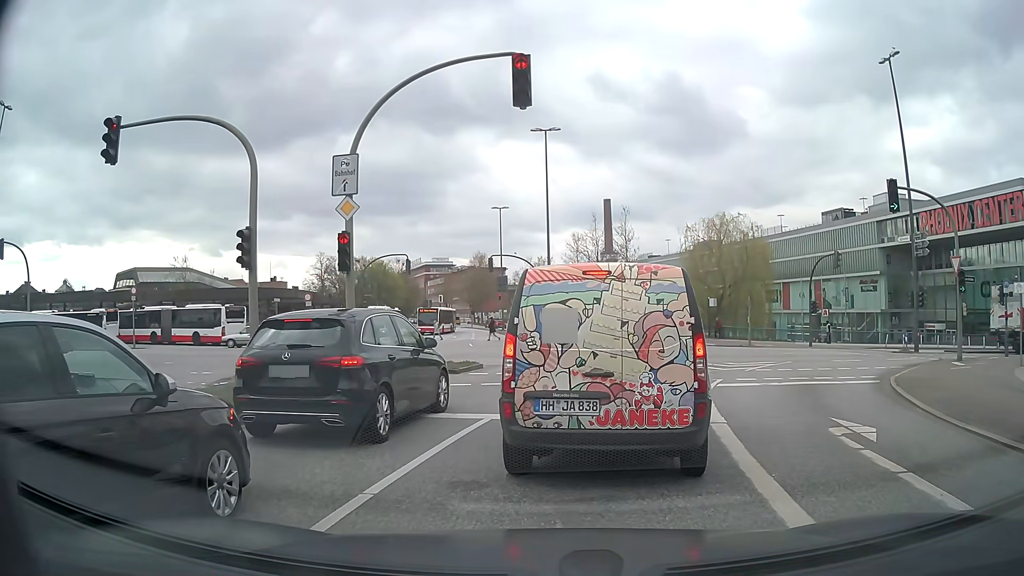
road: secondary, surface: asphalt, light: Day
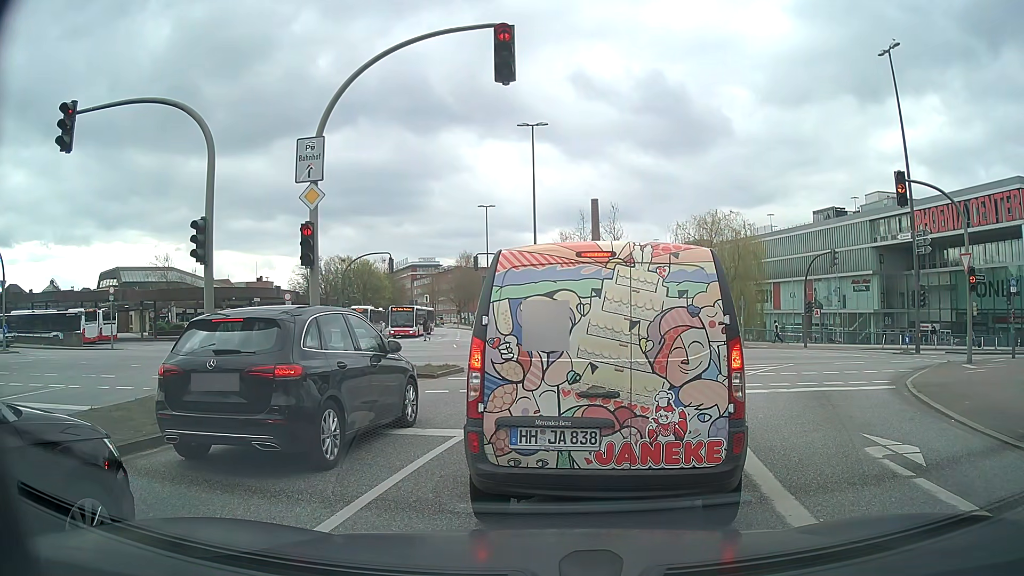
(+0.1, +1.4) m; +3°
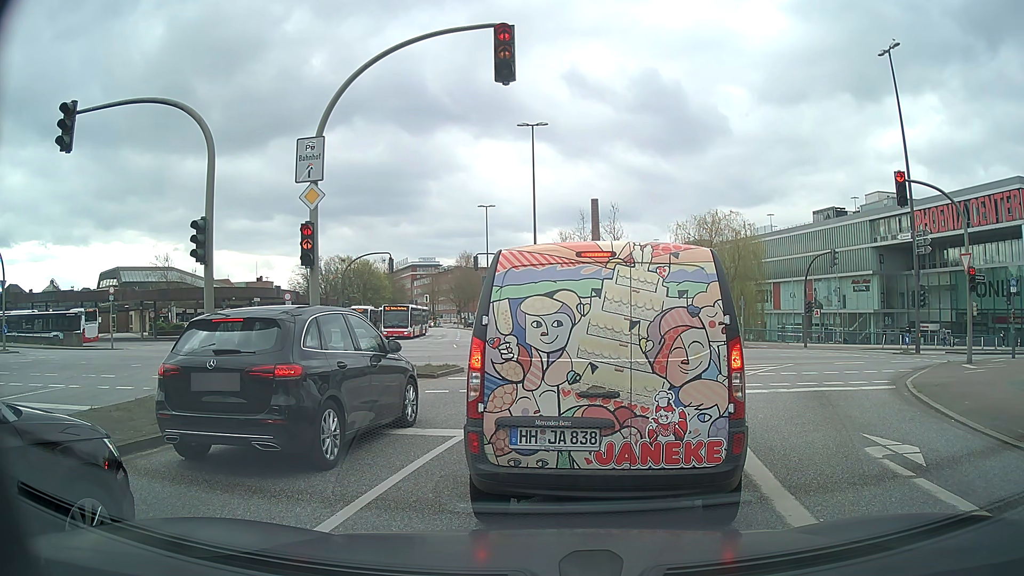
(0.0, 0.0) m; 0°
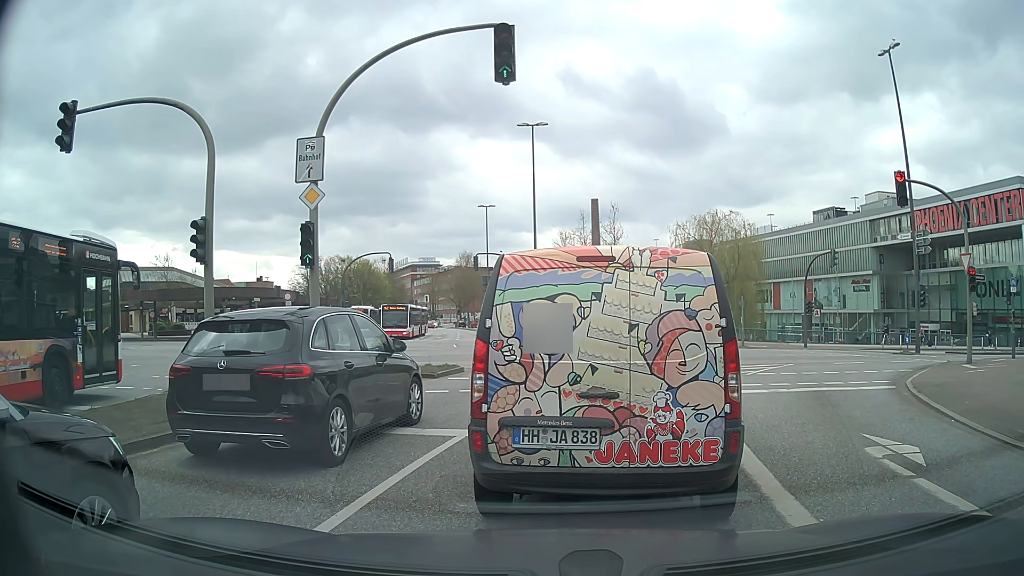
(0.0, 0.0) m; 0°
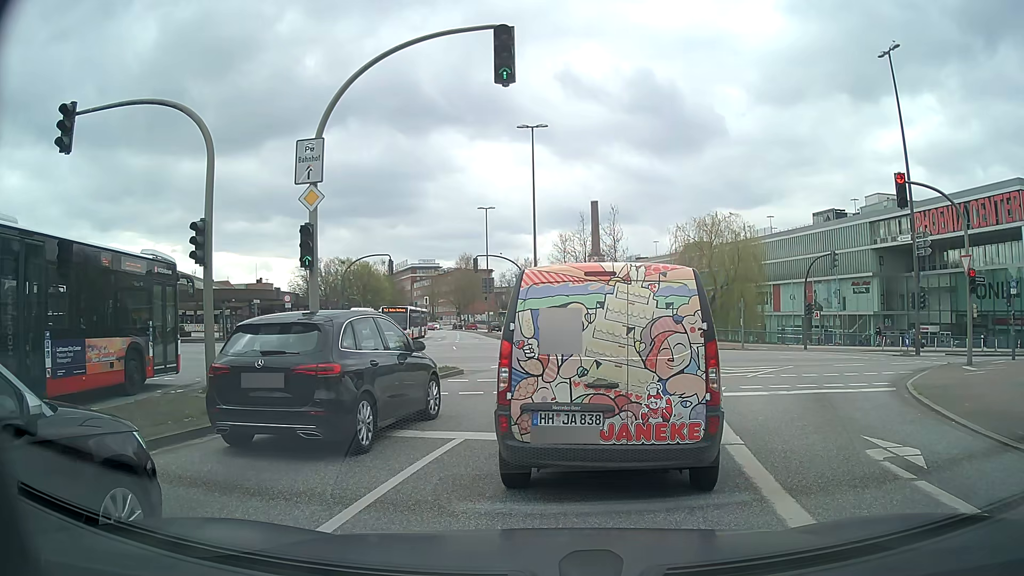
(0.0, 0.0) m; 0°
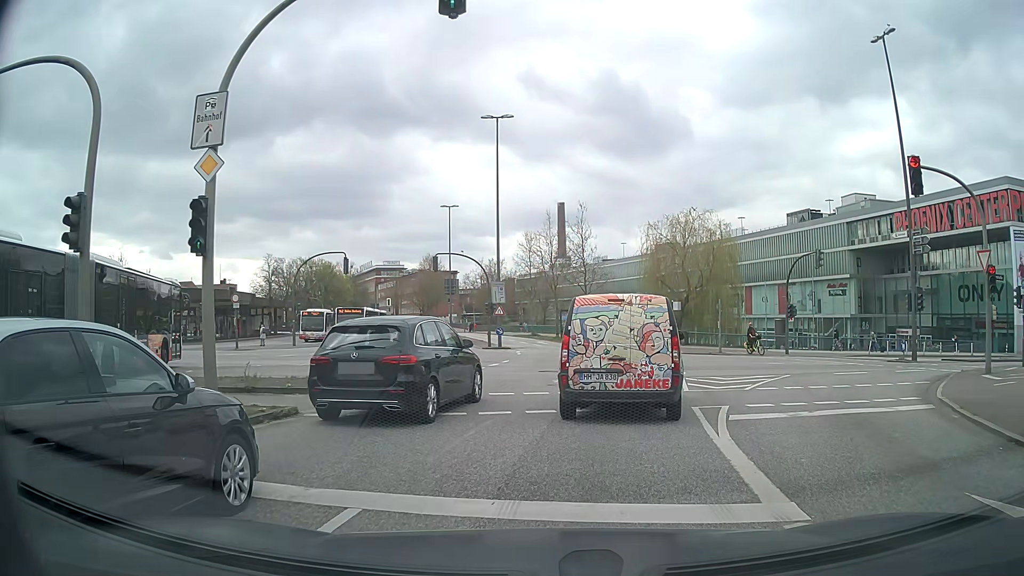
(+0.1, +3.4) m; +2°
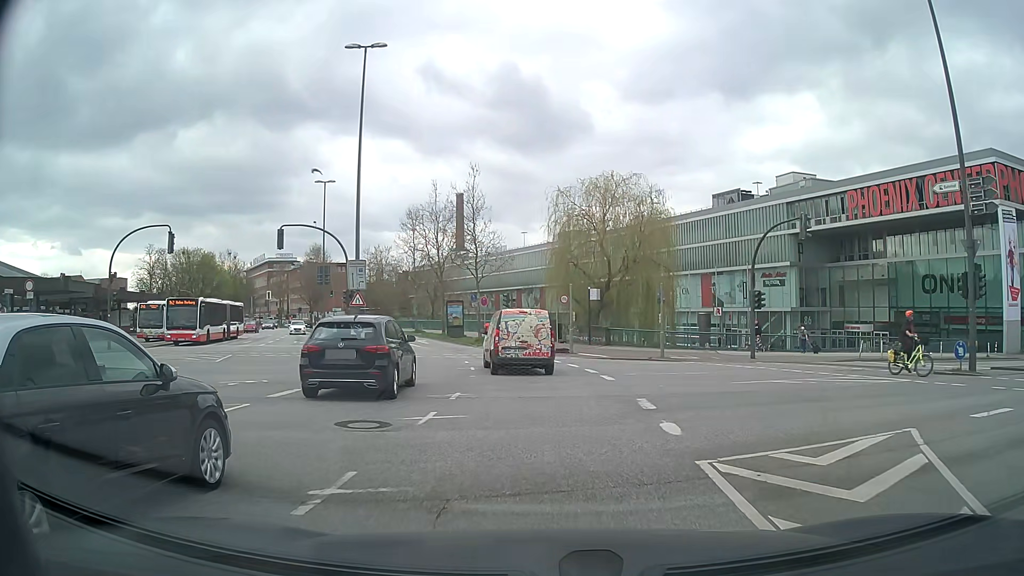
(+1.3, +12.8) m; +10°
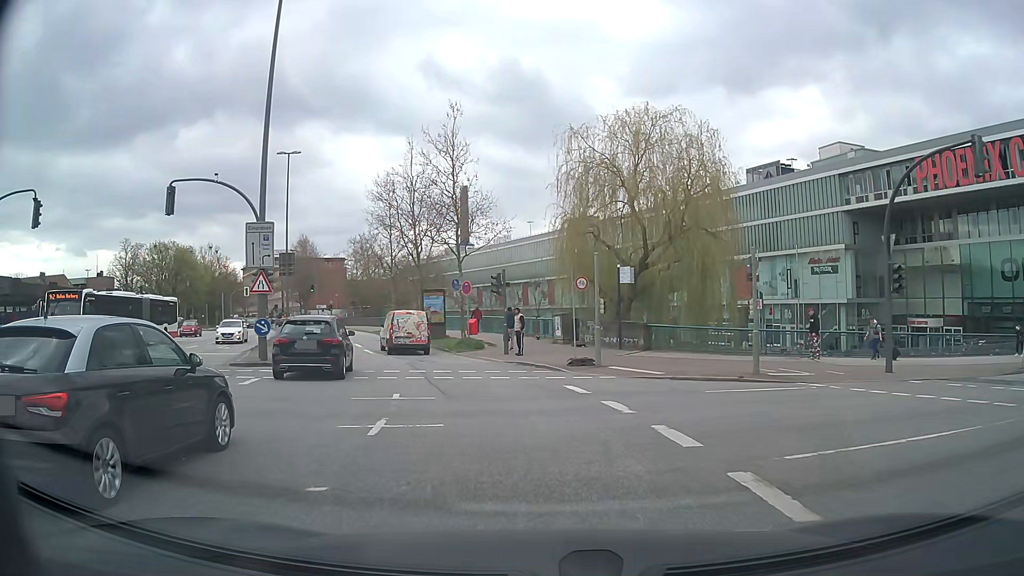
(-0.1, +13.2) m; -1°
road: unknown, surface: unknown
